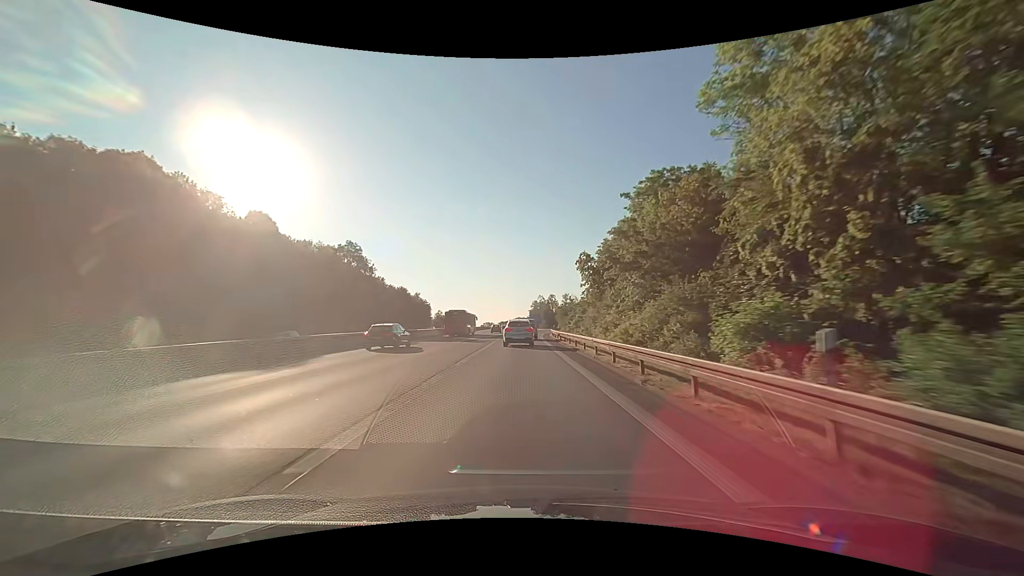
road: trunk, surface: asphalt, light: Day
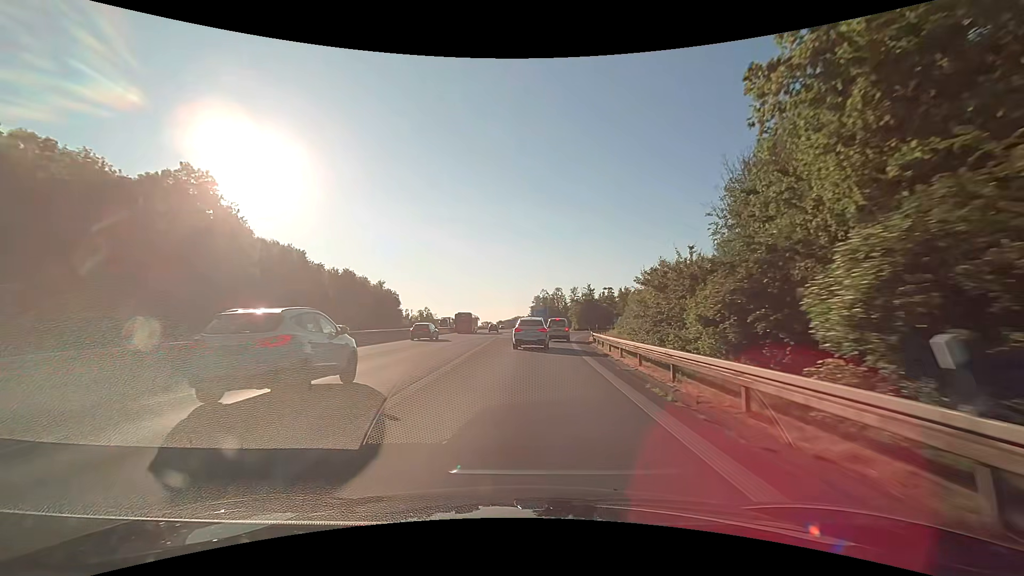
(-0.3, +45.3) m; 0°
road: motorway_link
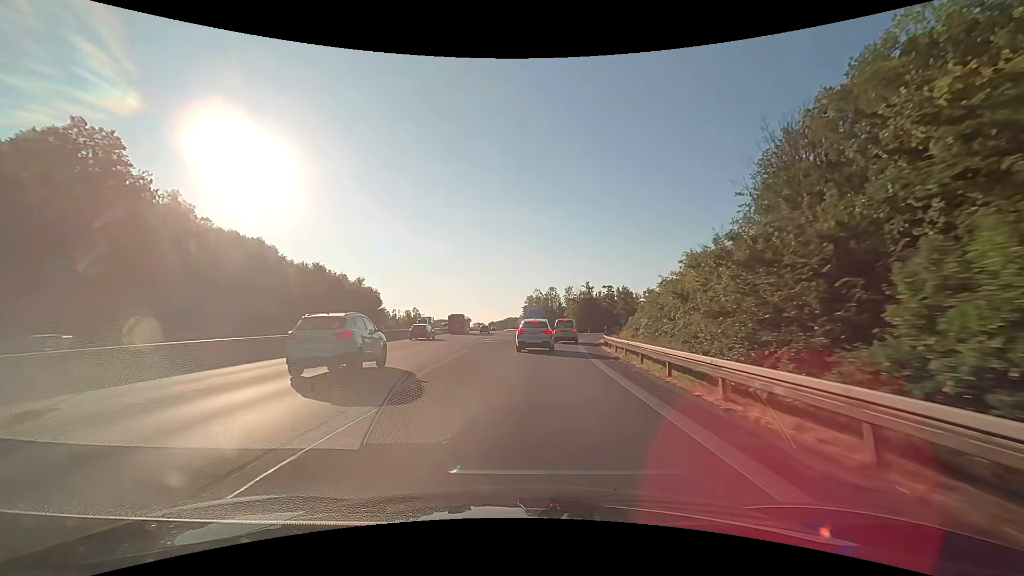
(0.0, +10.6) m; +1°
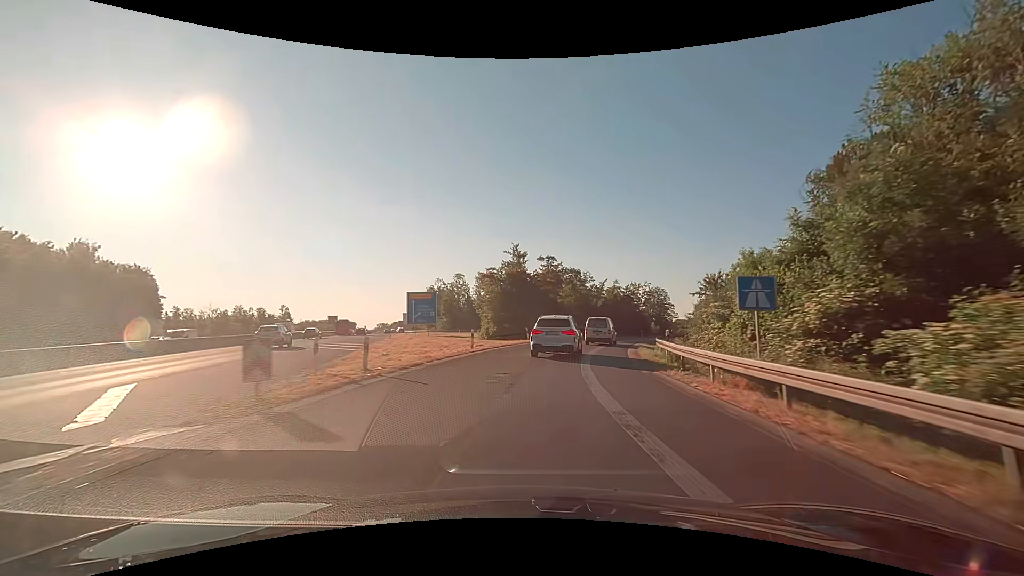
(+3.8, +48.9) m; +10°
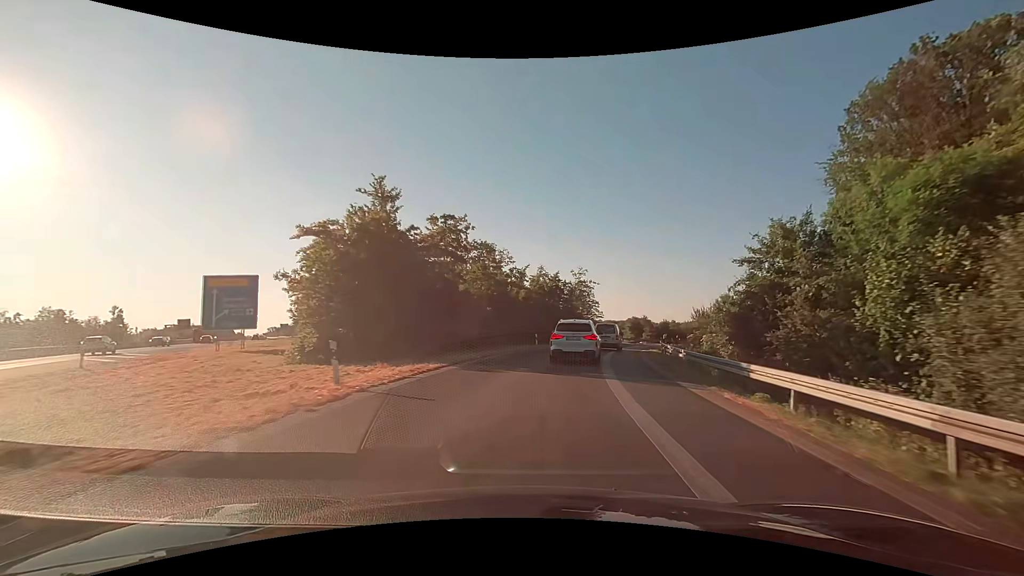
(+2.2, +27.1) m; +10°
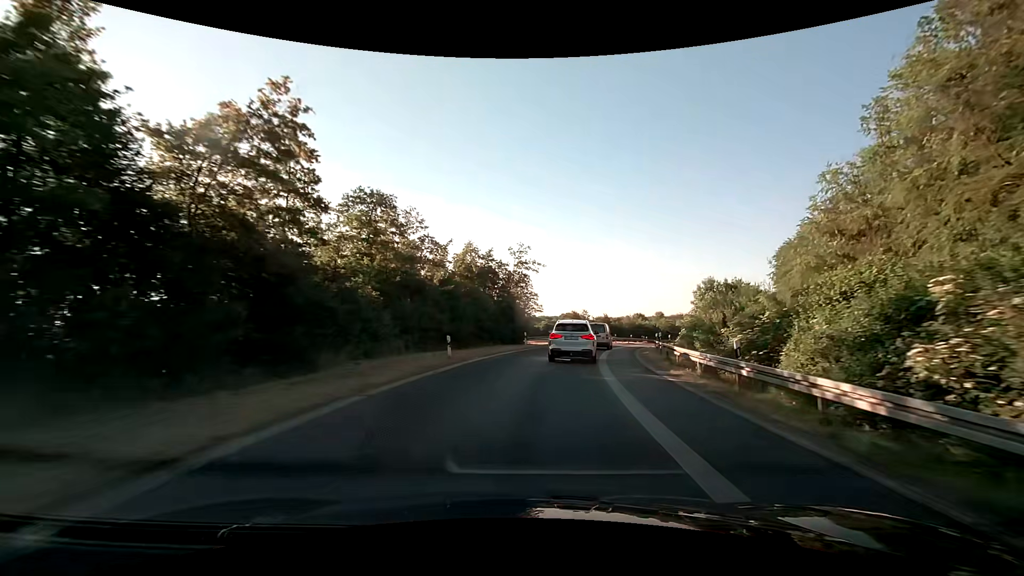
(+1.2, +18.0) m; +8°
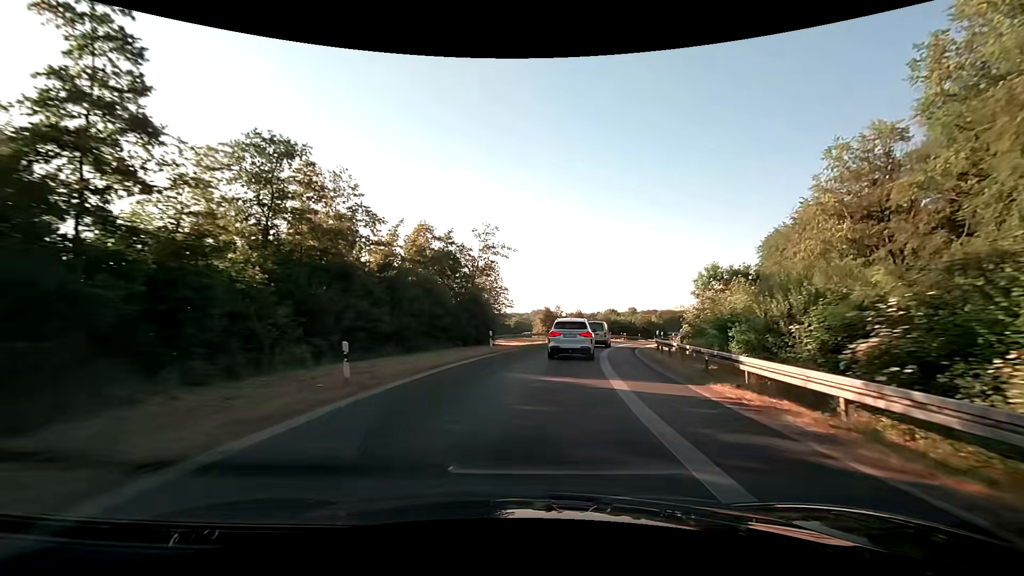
(+0.3, +9.1) m; +3°
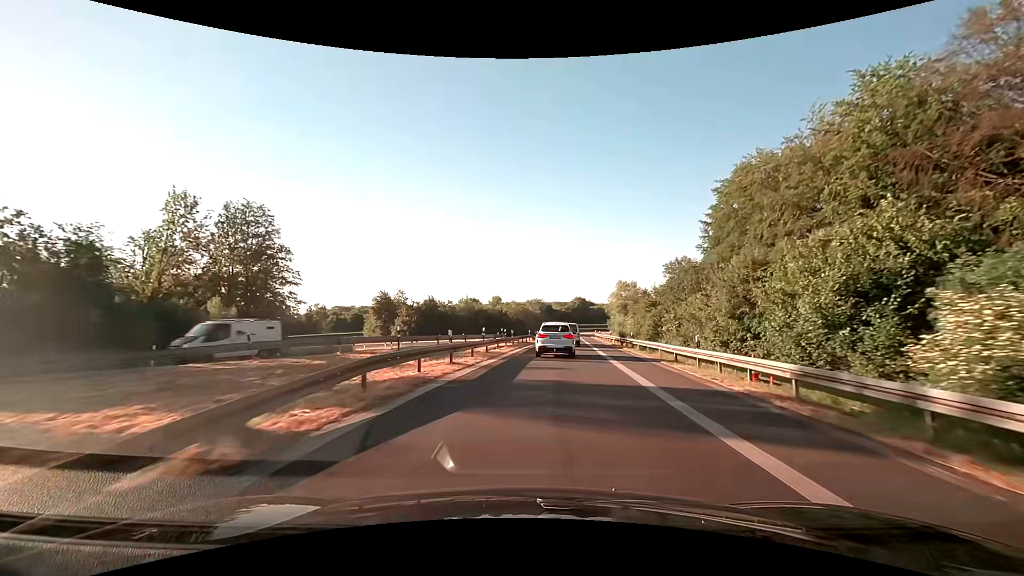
(+6.1, +45.7) m; +16°
(0, +10) (+1, +20) (+2, +30) (+3, +40) (+4, +50) (+5, +60) (+6, +70) (+7, +80) (+8, +90) (+9, +100) m
